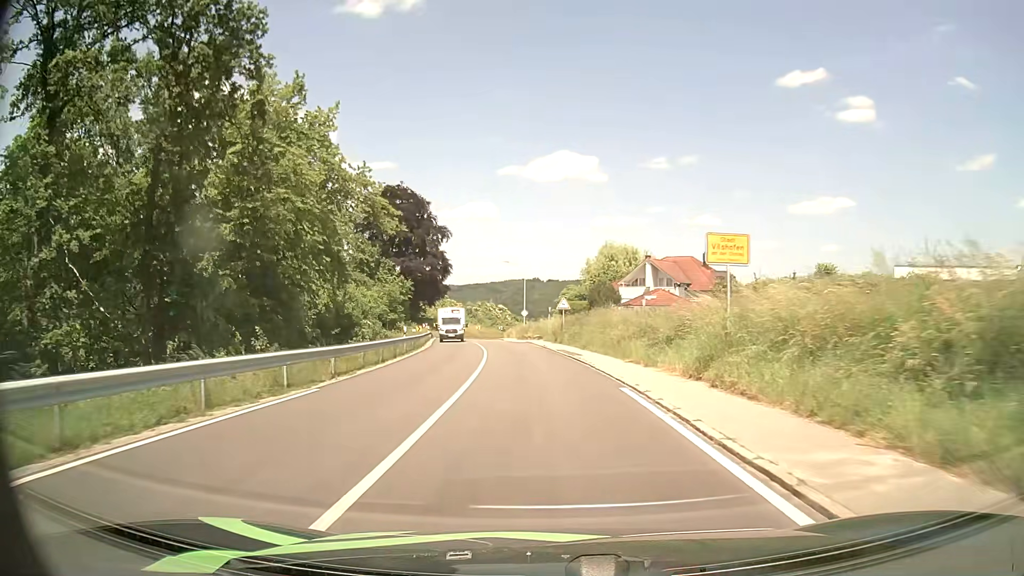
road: tertiary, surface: asphalt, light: Day
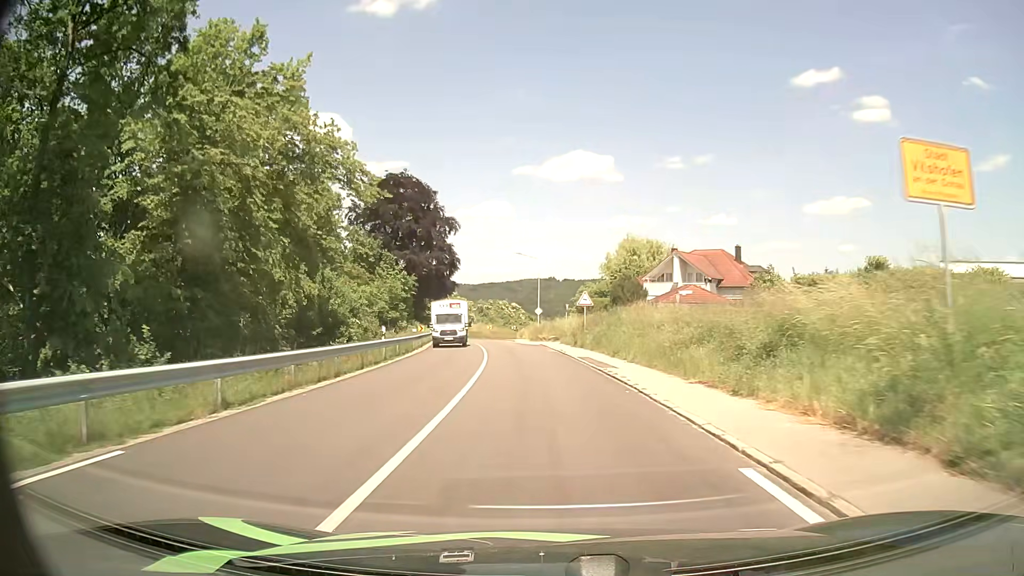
(-0.1, +7.6) m; -1°
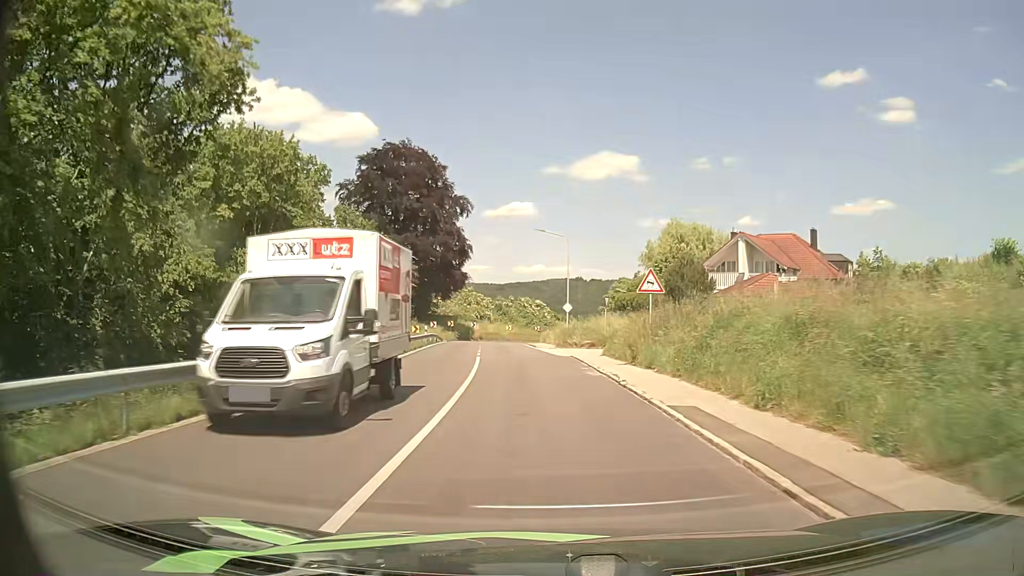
(-0.2, +15.1) m; -1°
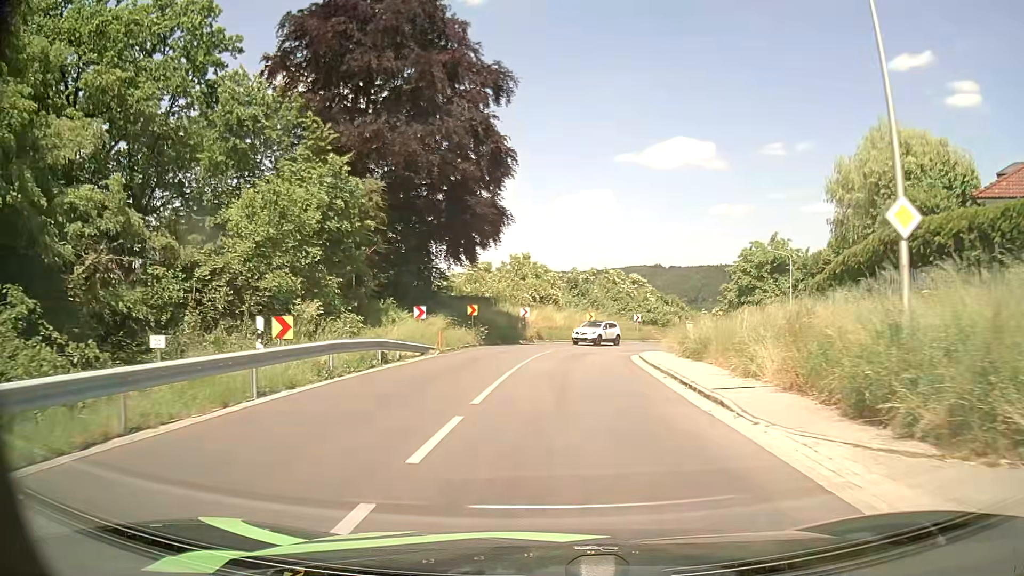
(-2.6, +37.1) m; -7°
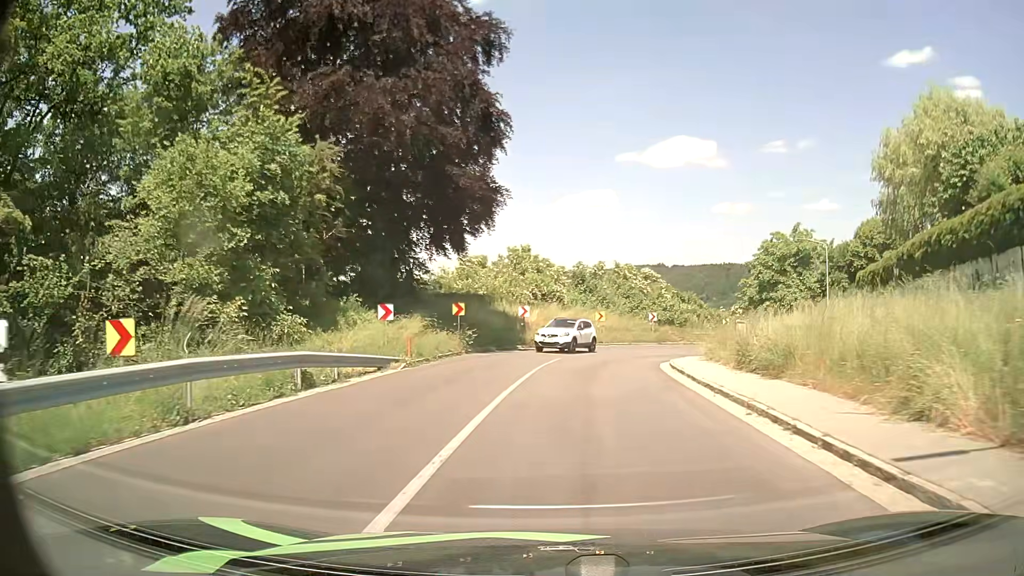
(0.0, +6.6) m; 0°
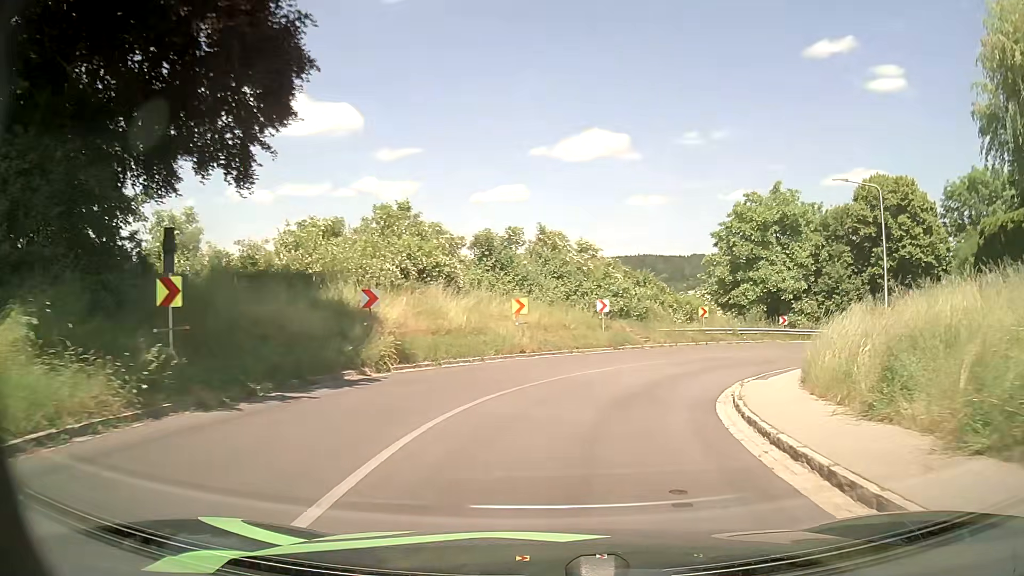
(+0.8, +18.2) m; +7°
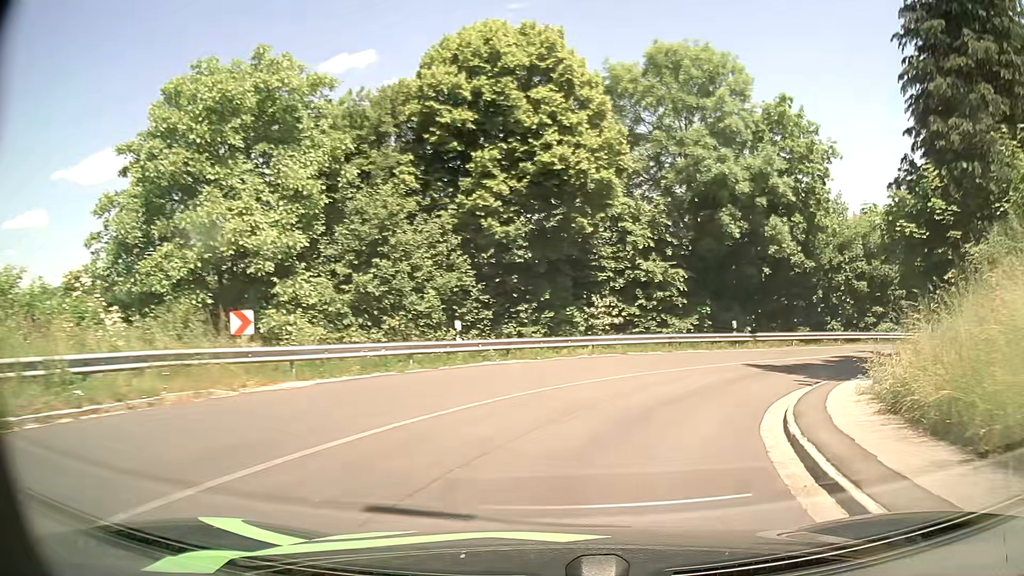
(+9.5, +28.0) m; +42°
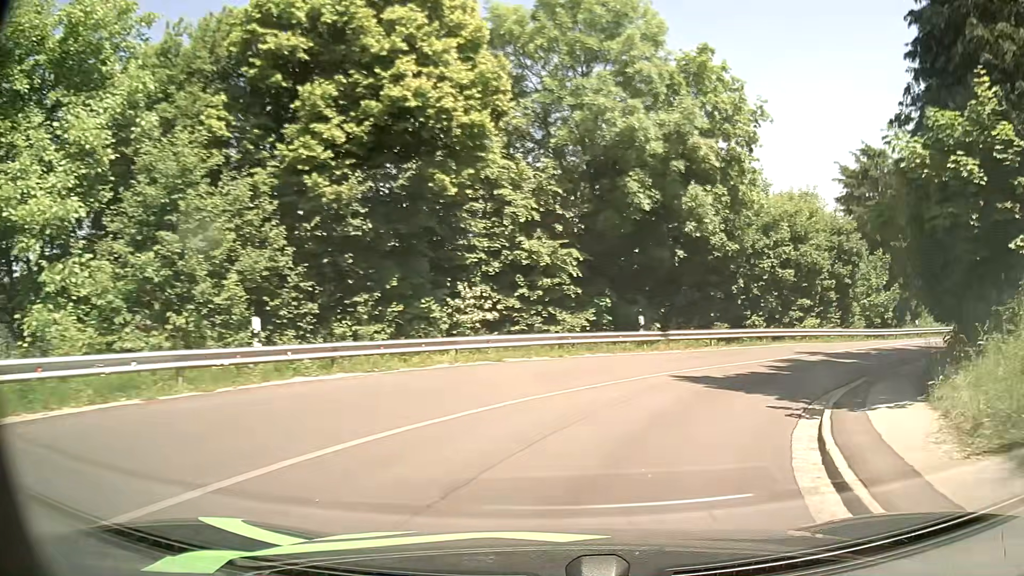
(+0.5, +6.2) m; +10°
(+2, +10) (+7, +18) (+14, +26) (+21, +32) (+29, +38) (+37, +44) (+45, +50) (+53, +57) (+60, +63) (+67, +71) m
